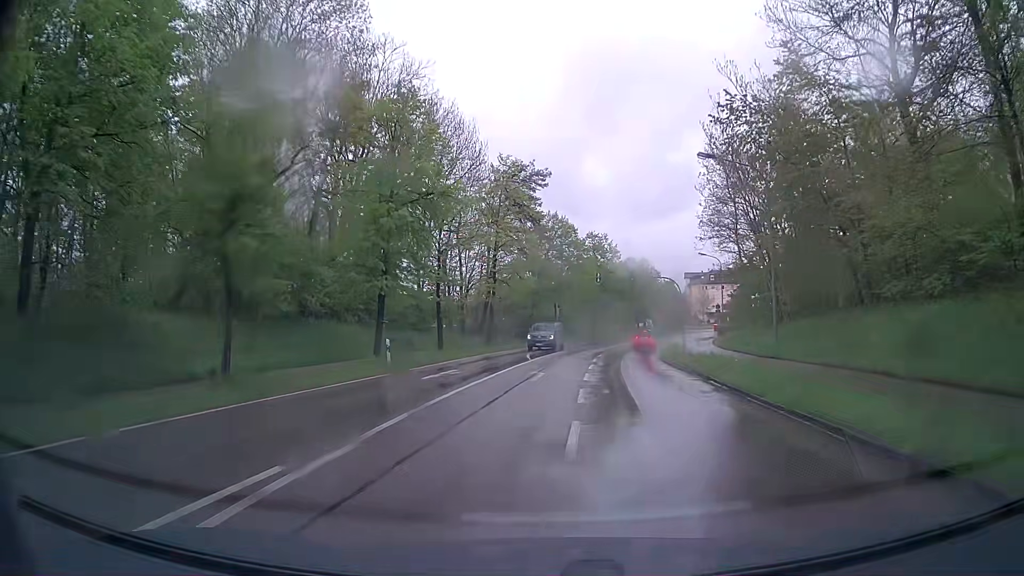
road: secondary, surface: asphalt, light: Day
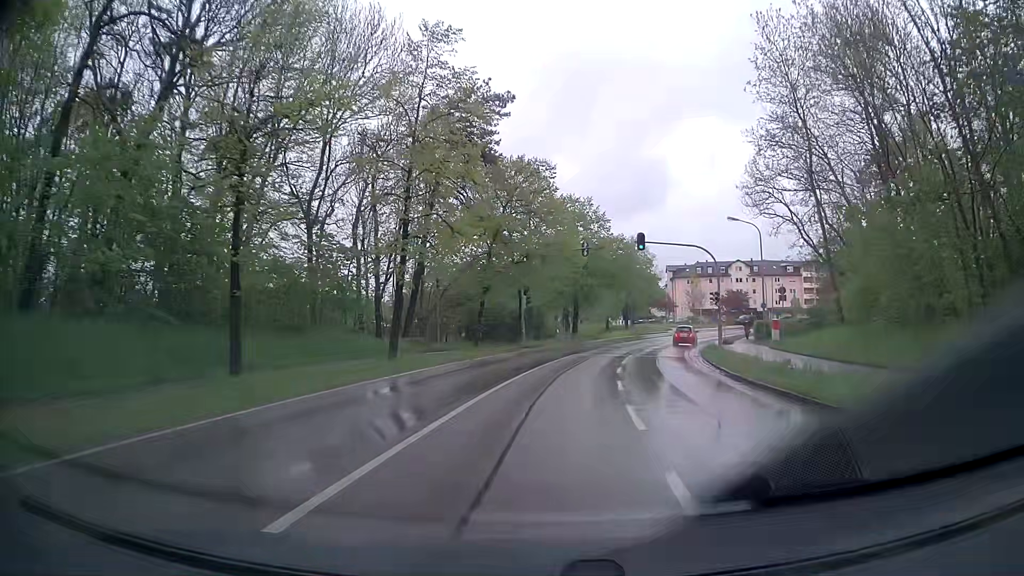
(+0.1, +21.9) m; +2°
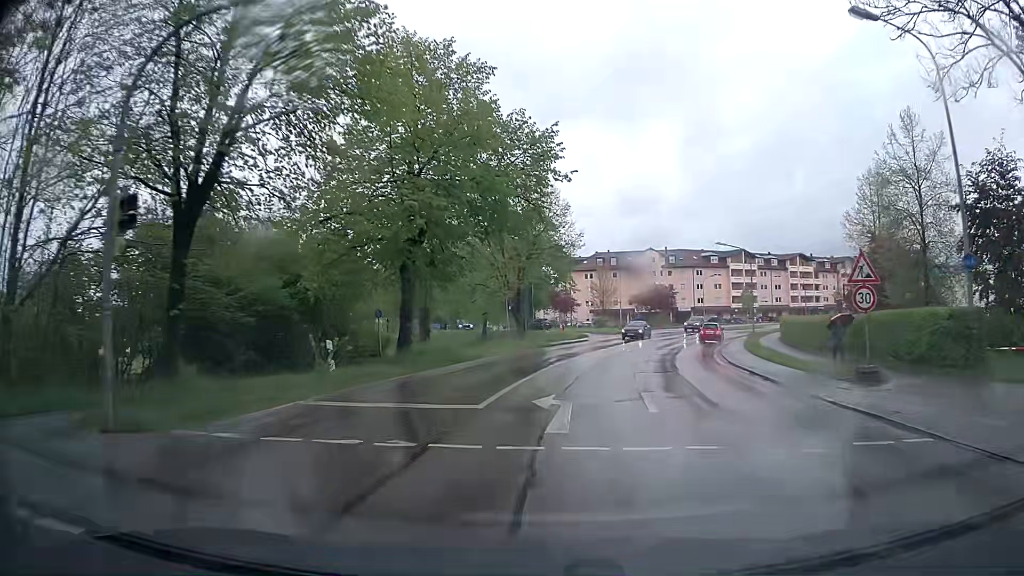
(+3.0, +34.1) m; +10°
(0, +10) (+1, +20) (+3, +30) (+5, +40) (+9, +49) (+12, +58) (+17, +67) (+17, +77) (+10, +83) (+1, +87) m
